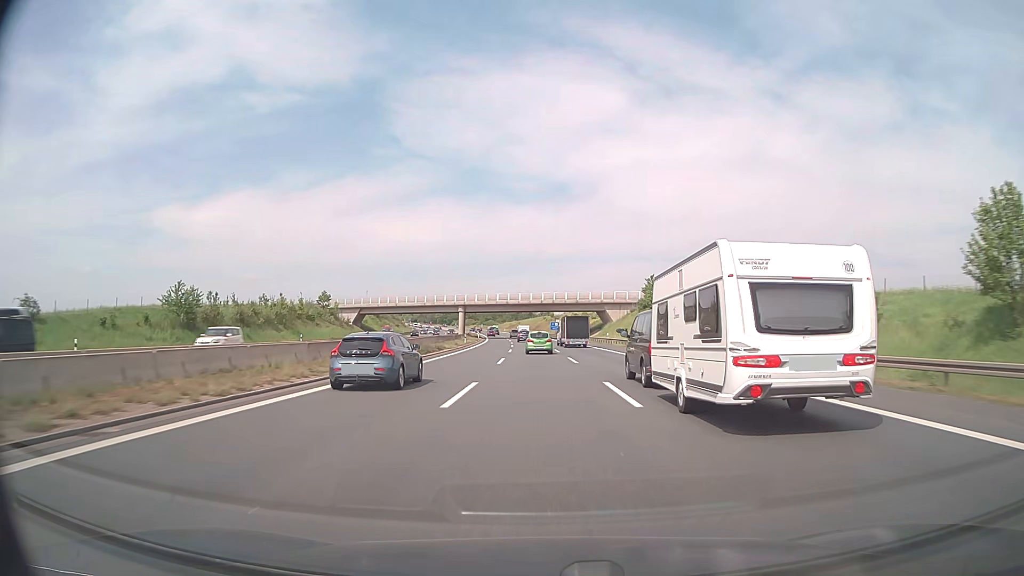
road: motorway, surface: asphalt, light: Day
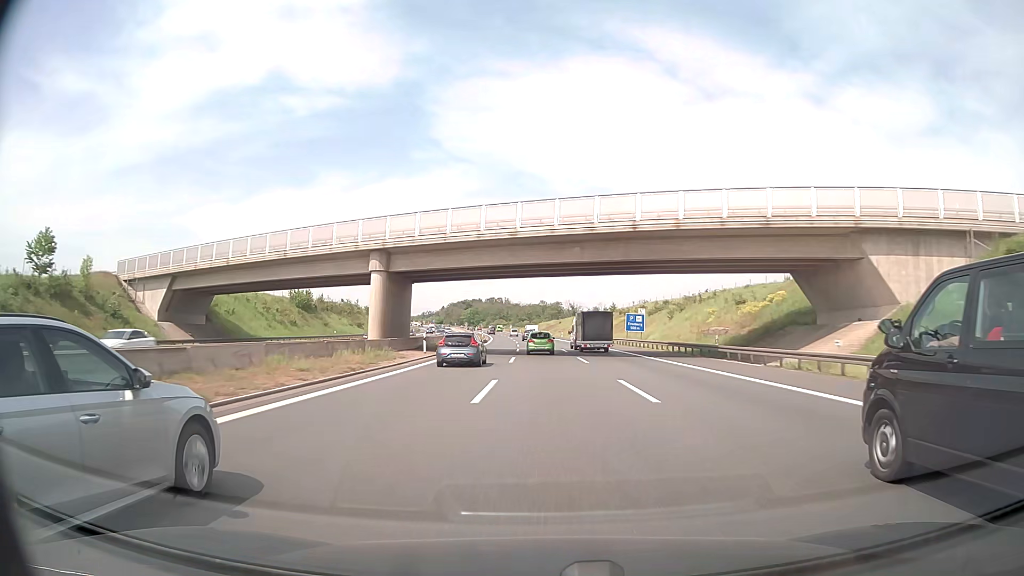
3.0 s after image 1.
(-2.9, +89.4) m; -4°
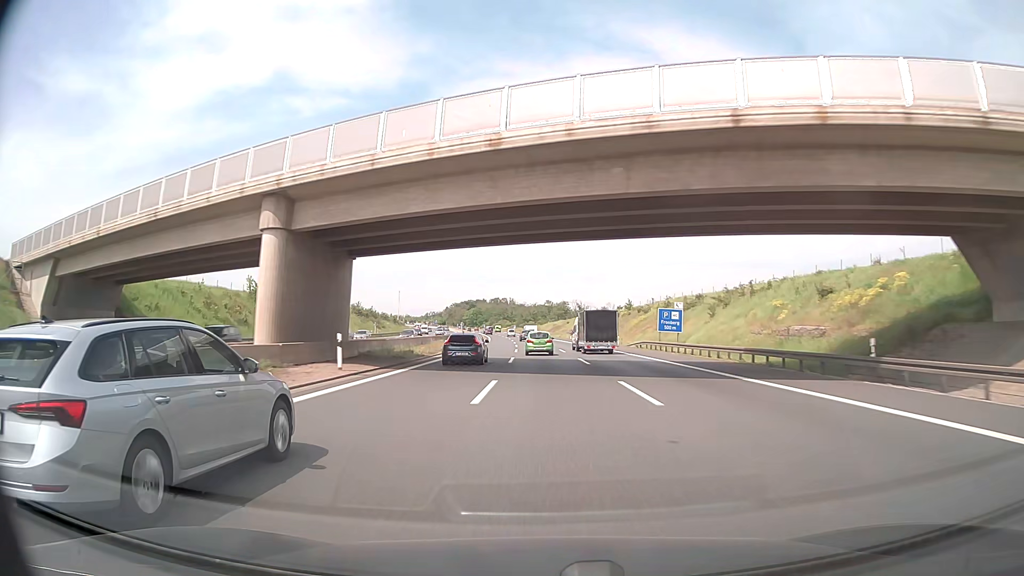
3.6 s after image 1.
(-0.1, +18.1) m; -1°
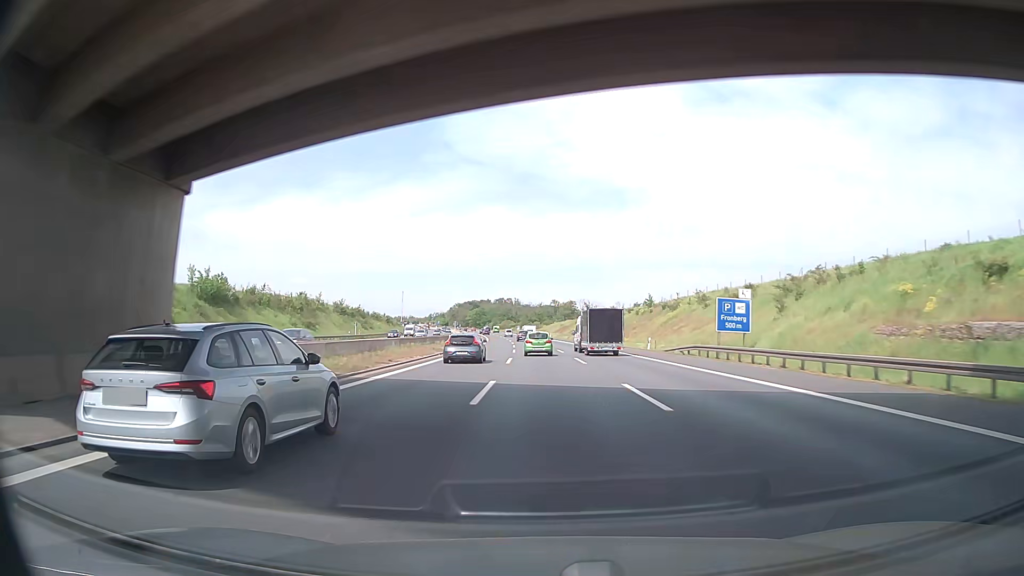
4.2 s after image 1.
(-0.1, +18.2) m; 0°
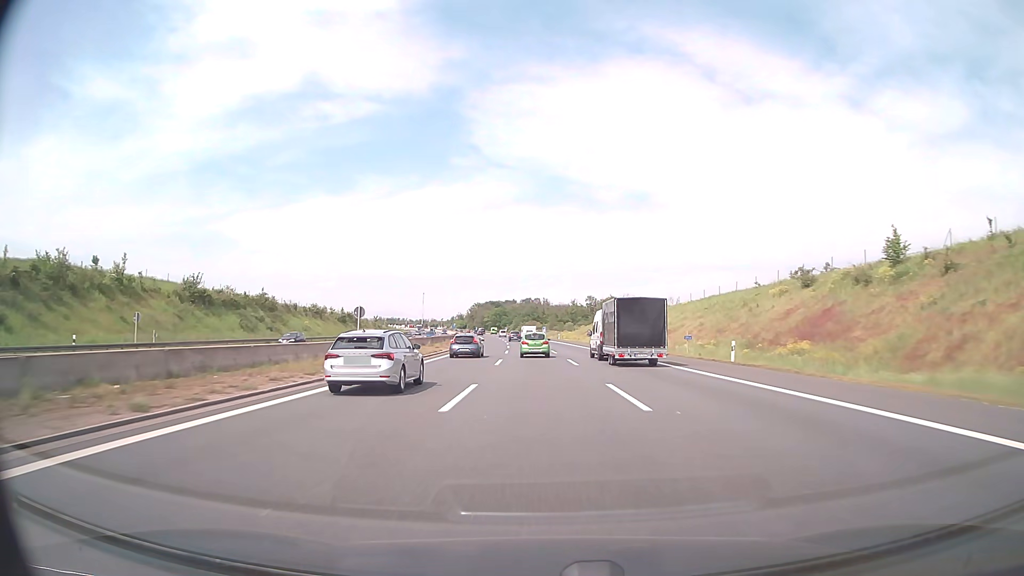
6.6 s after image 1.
(-1.3, +73.1) m; -3°
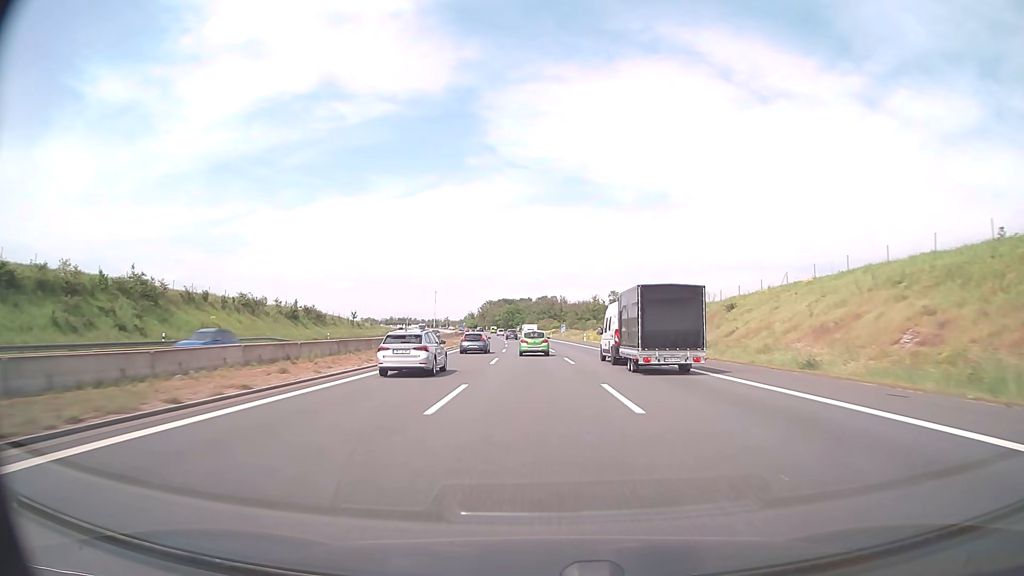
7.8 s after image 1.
(-0.5, +36.7) m; -1°
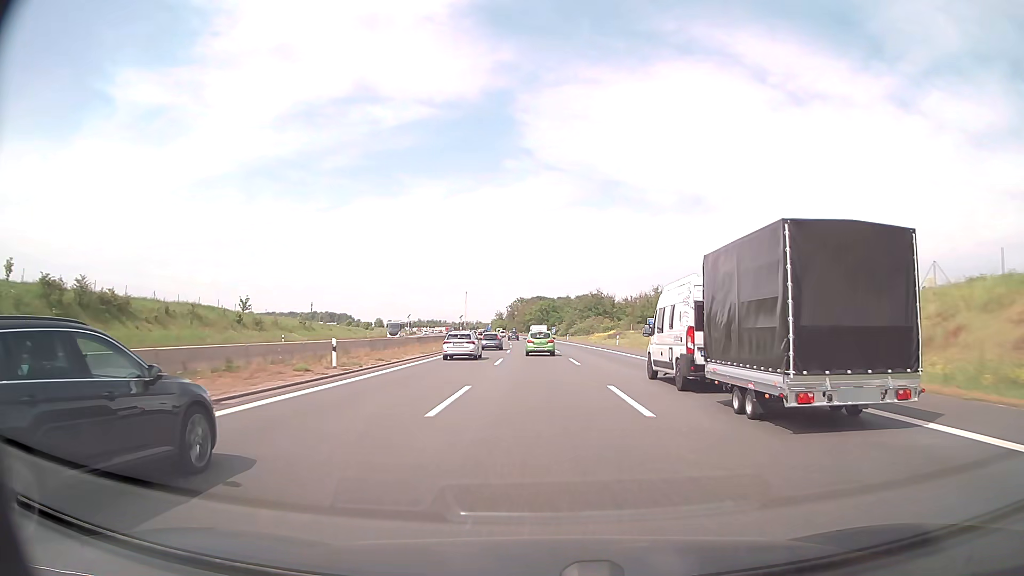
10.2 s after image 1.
(-2.1, +72.4) m; -3°
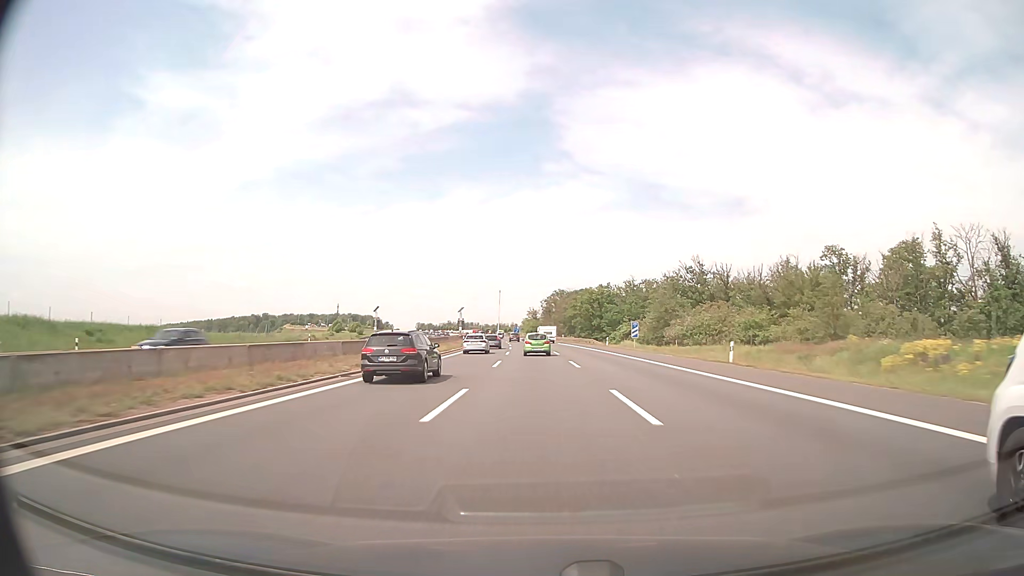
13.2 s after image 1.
(-2.5, +90.8) m; -3°
(0, +10) (0, +20) (0, +30) (0, +40) (-1, +50) (-1, +60) (-1, +70) (-2, +80) (-2, +90) (-3, +100) m
